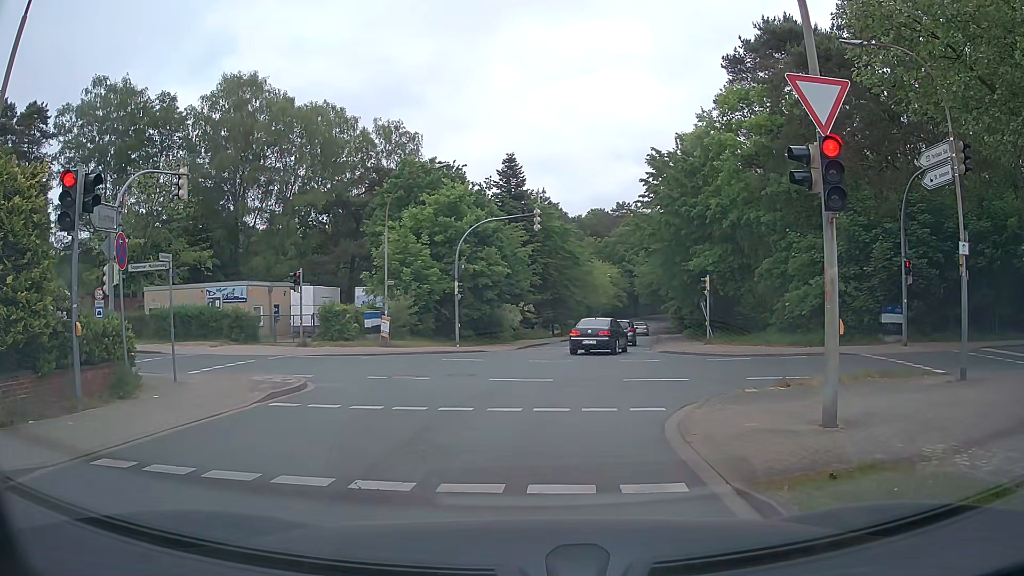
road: unclassified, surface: asphalt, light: Day
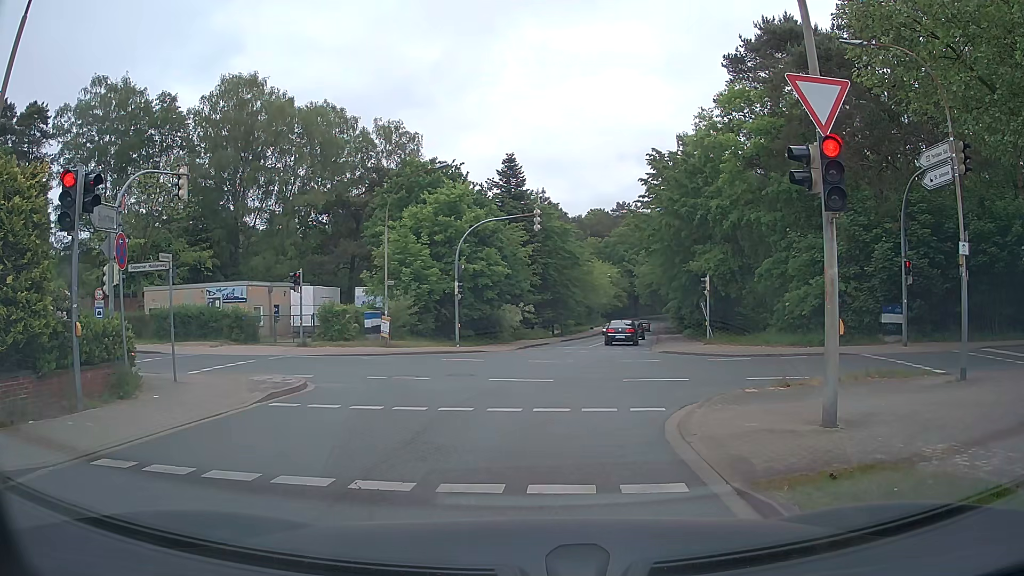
(0.0, 0.0) m; 0°
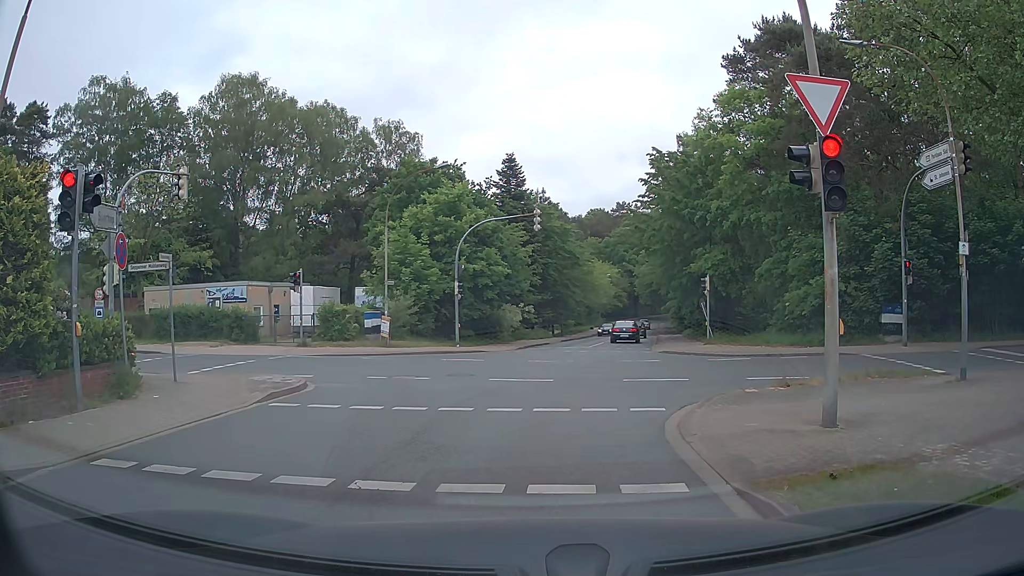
(0.0, 0.0) m; 0°
(0, +10) (0, +20) (+2, +30) (+3, +40) (+4, +50) (+6, +60) (+7, +70) (+8, +79) (+10, +89) (+11, +99) m
